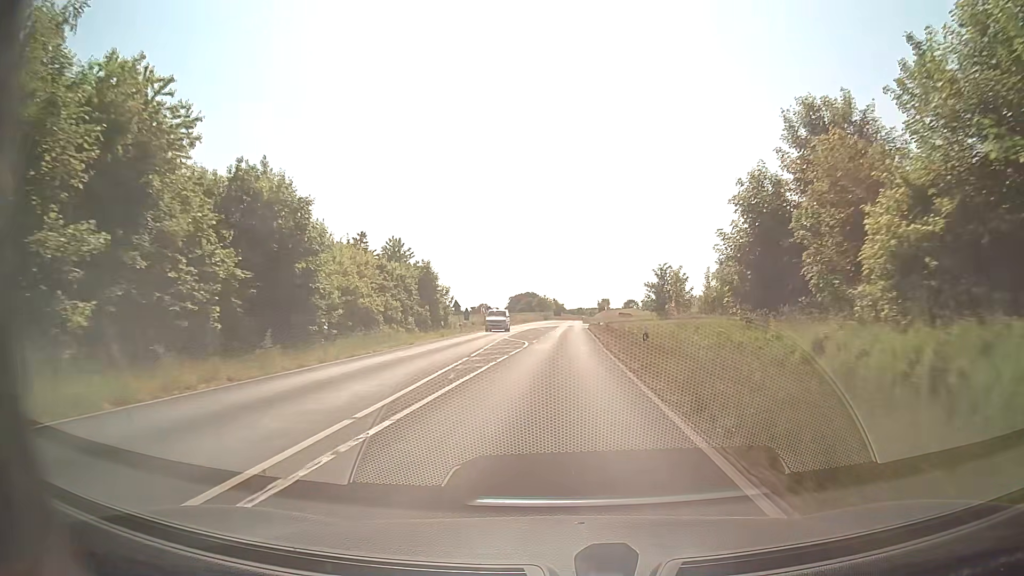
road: secondary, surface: asphalt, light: Day
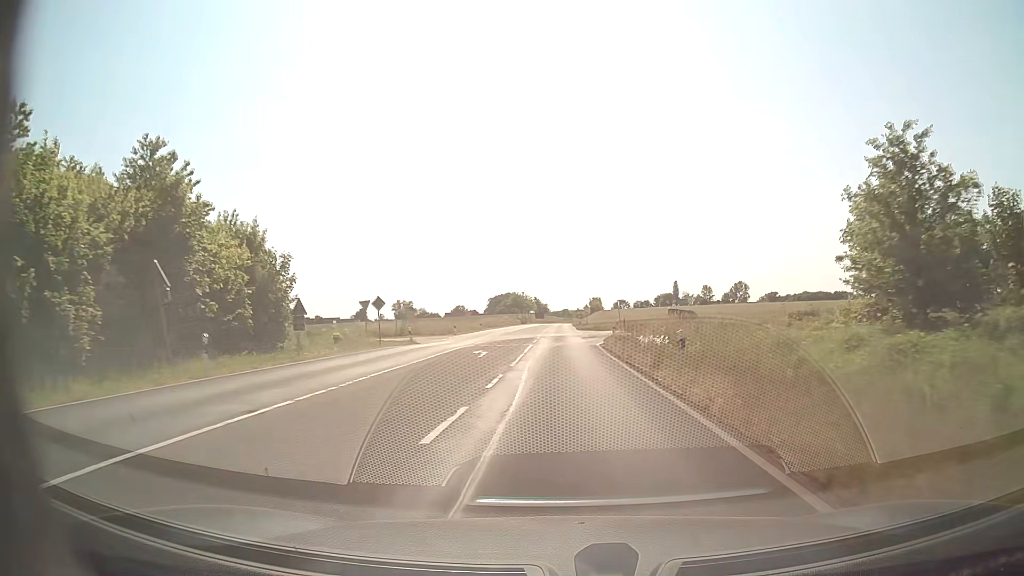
(+0.6, +46.4) m; +1°
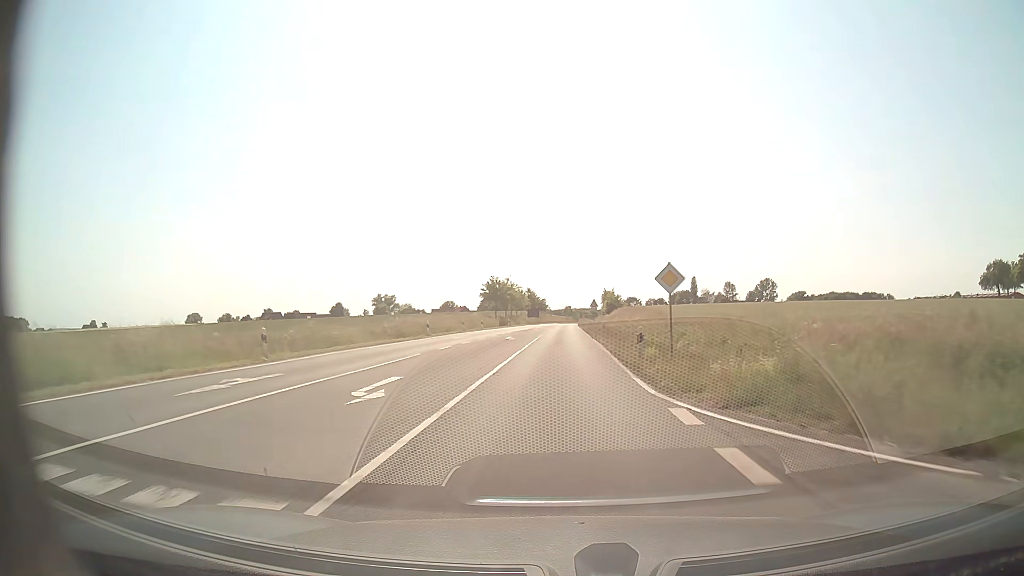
(+0.4, +58.0) m; 0°
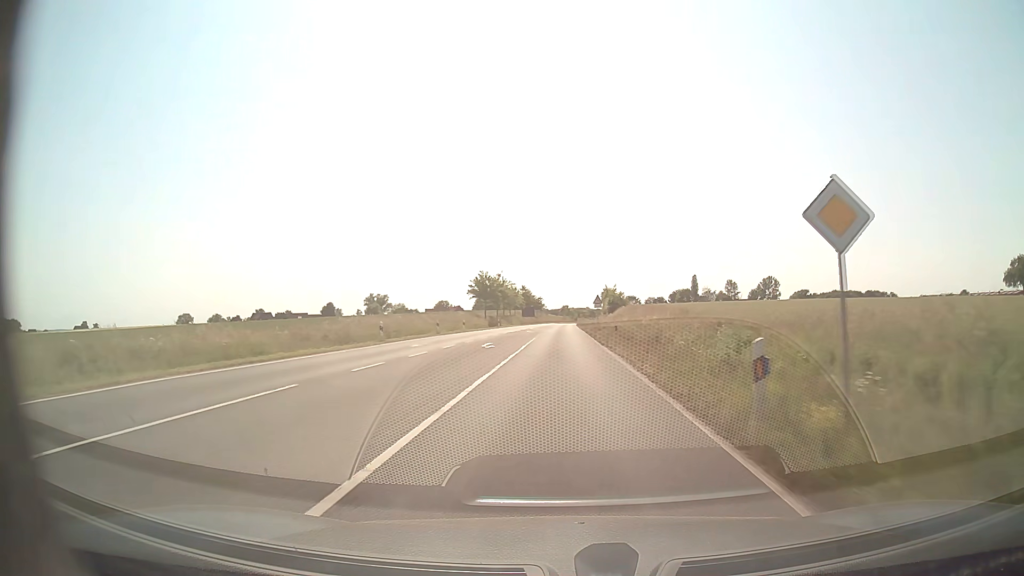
(0.0, +11.5) m; 0°
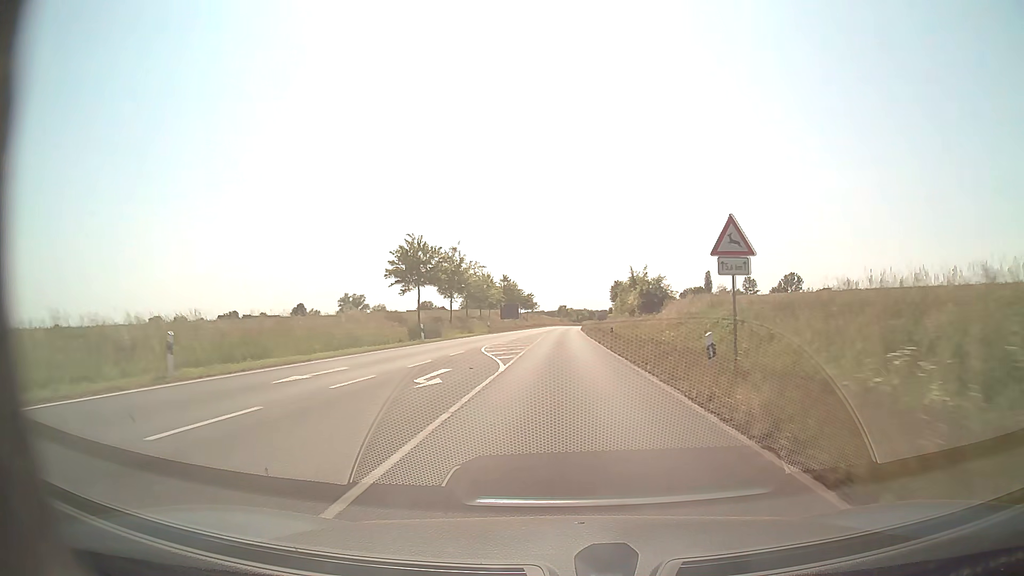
(+0.2, +45.6) m; 0°
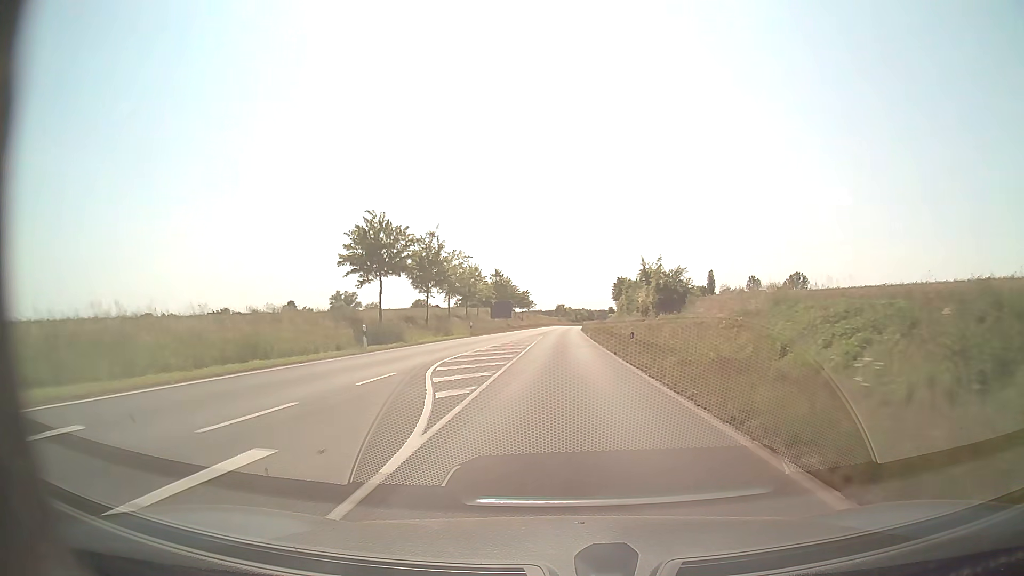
(0.0, +11.3) m; 0°
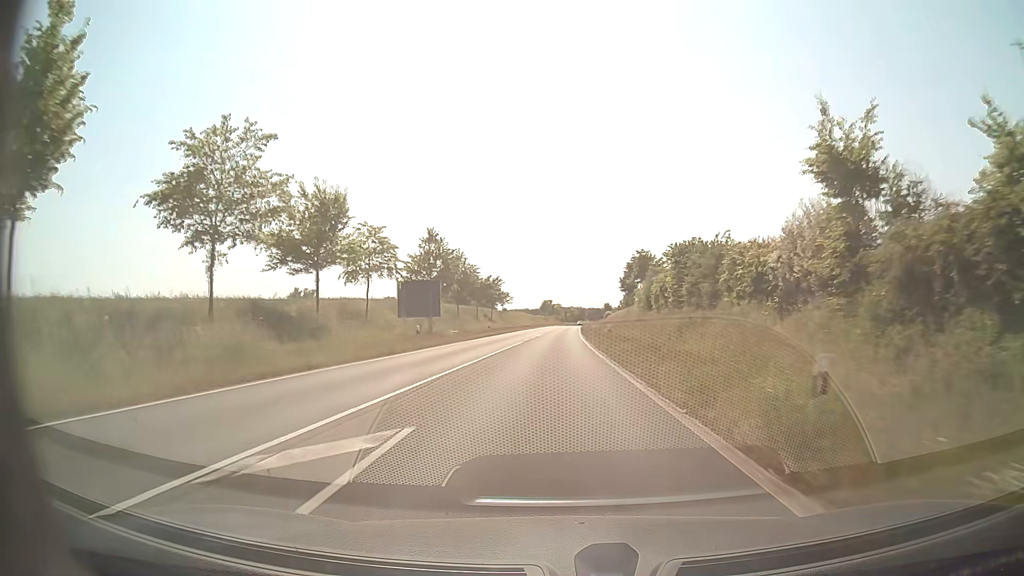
(+0.5, +45.2) m; +1°
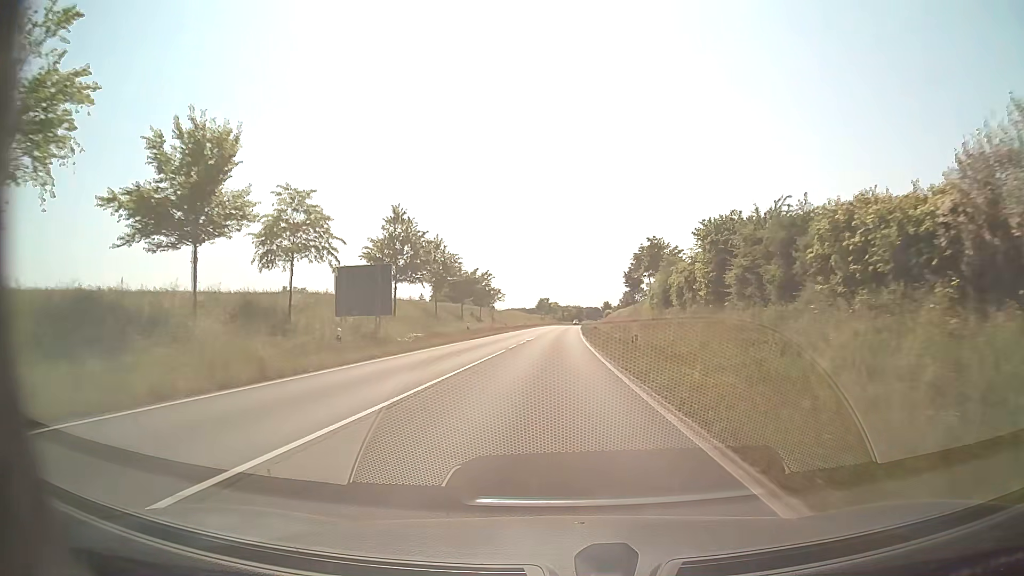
(+0.1, +11.5) m; +1°
(0, +10) (0, +20) (0, +30) (0, +40) (0, +50) (0, +60) (+1, +70) (+1, +80) (+1, +90) (+1, +100) m
